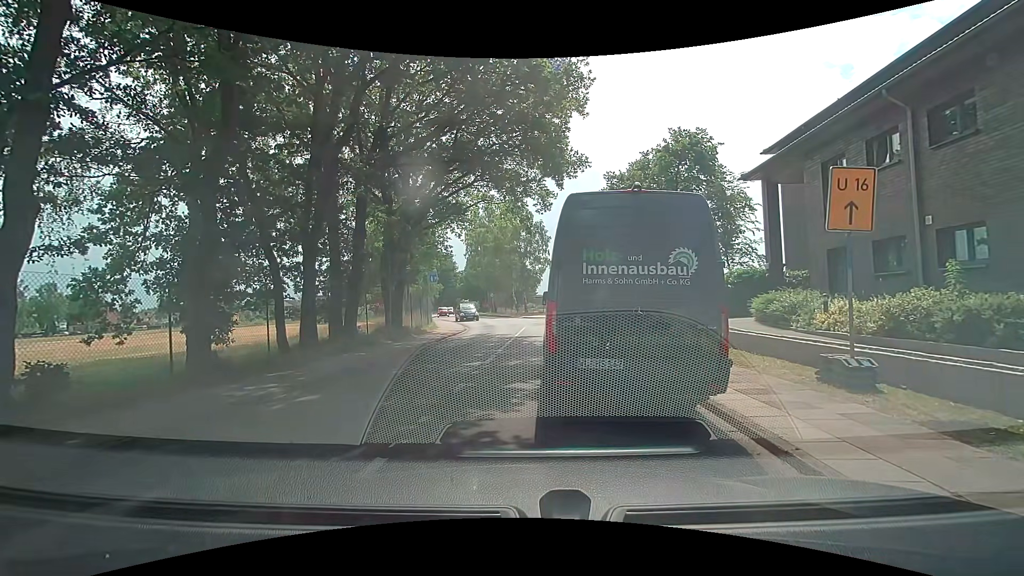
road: unclassified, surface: asphalt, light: Day
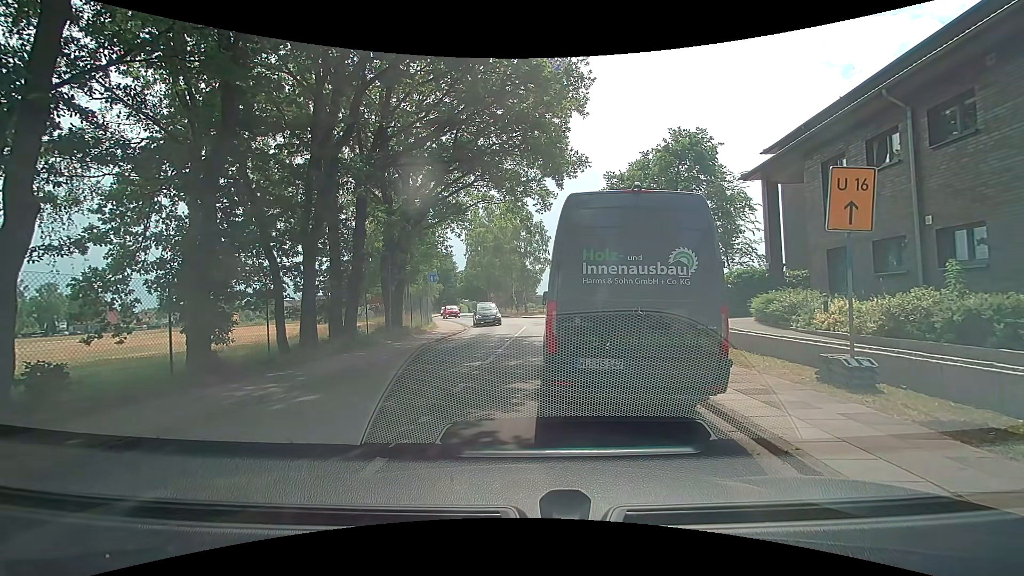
(0.0, 0.0) m; 0°
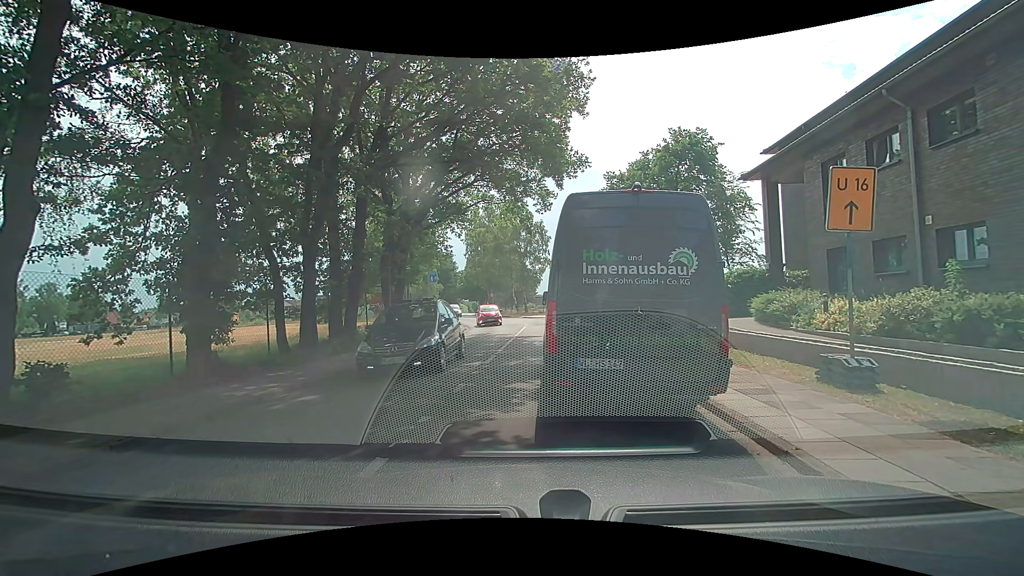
(0.0, 0.0) m; 0°
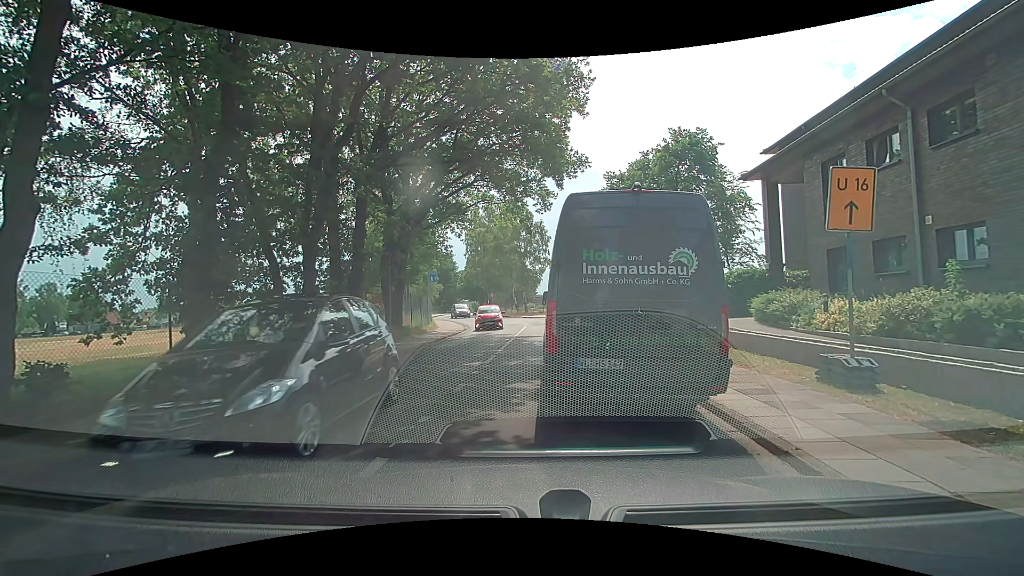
(0.0, 0.0) m; 0°
